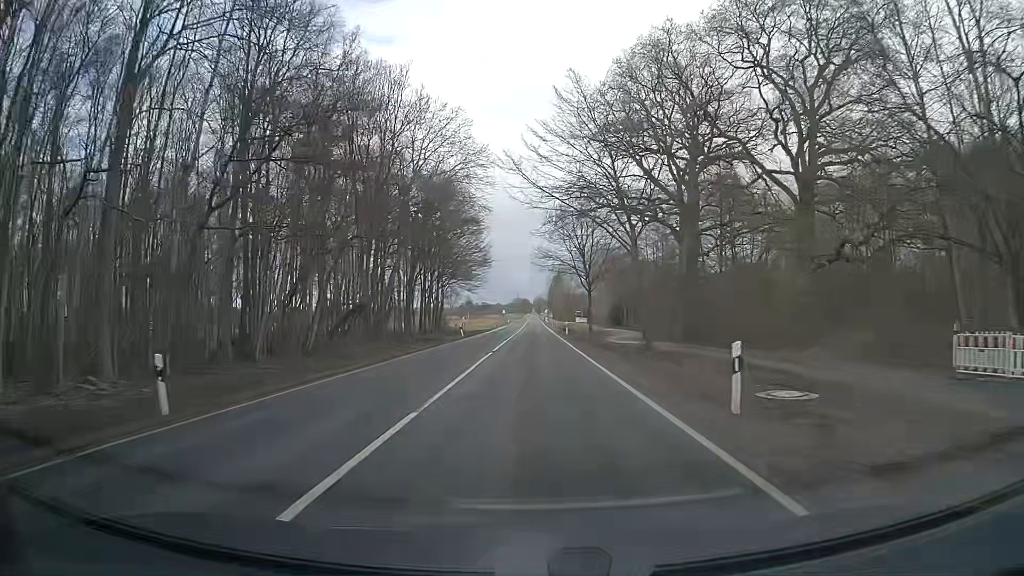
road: secondary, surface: asphalt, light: Day
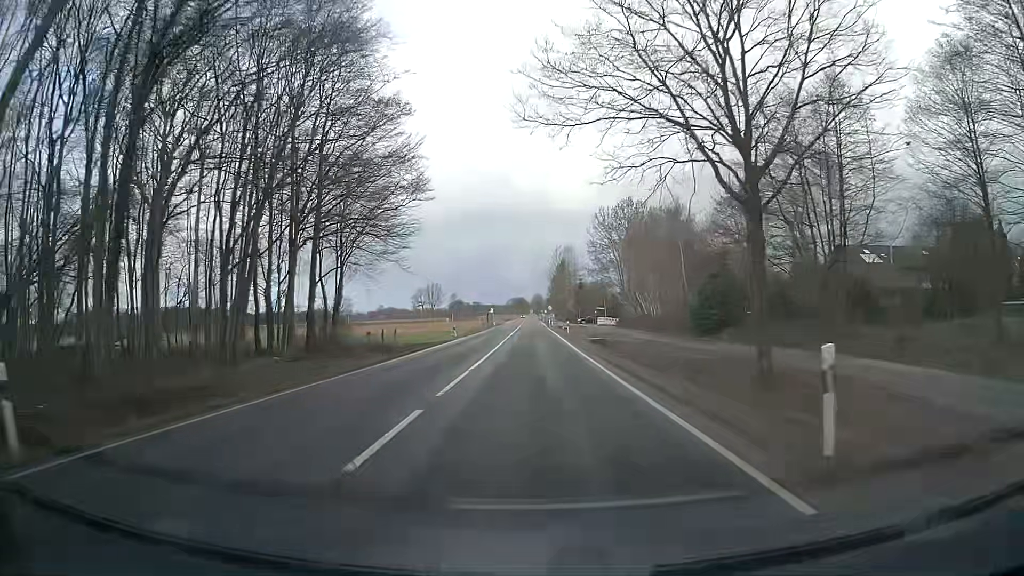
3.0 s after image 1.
(+0.1, +53.8) m; 0°
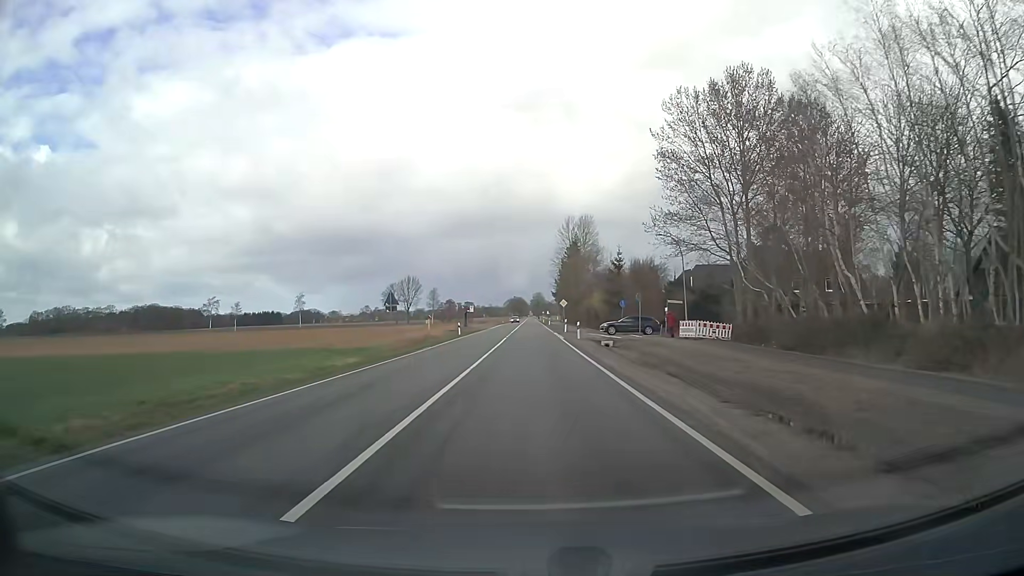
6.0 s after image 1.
(+0.2, +53.6) m; 0°
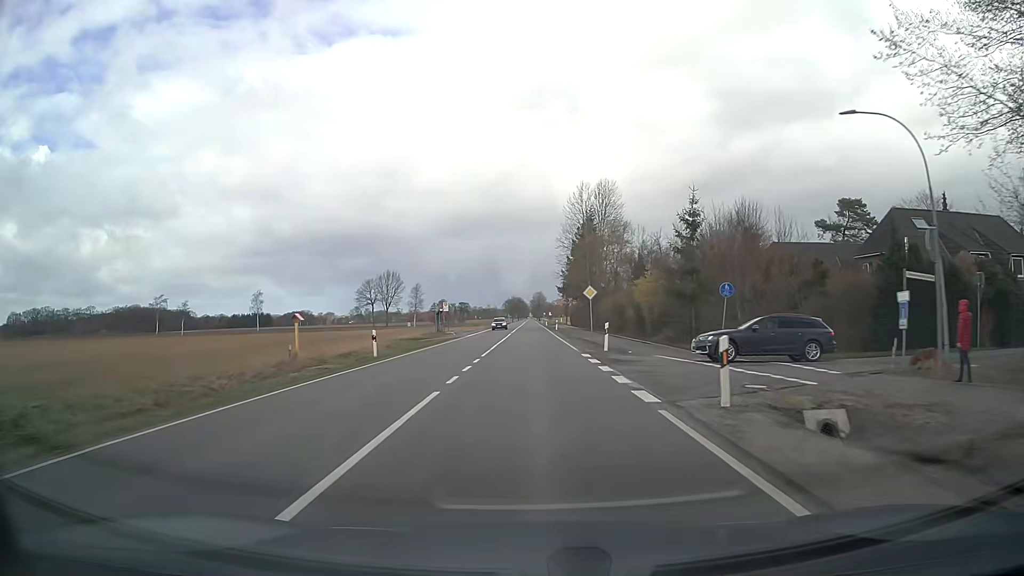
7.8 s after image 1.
(0.0, +32.2) m; 0°
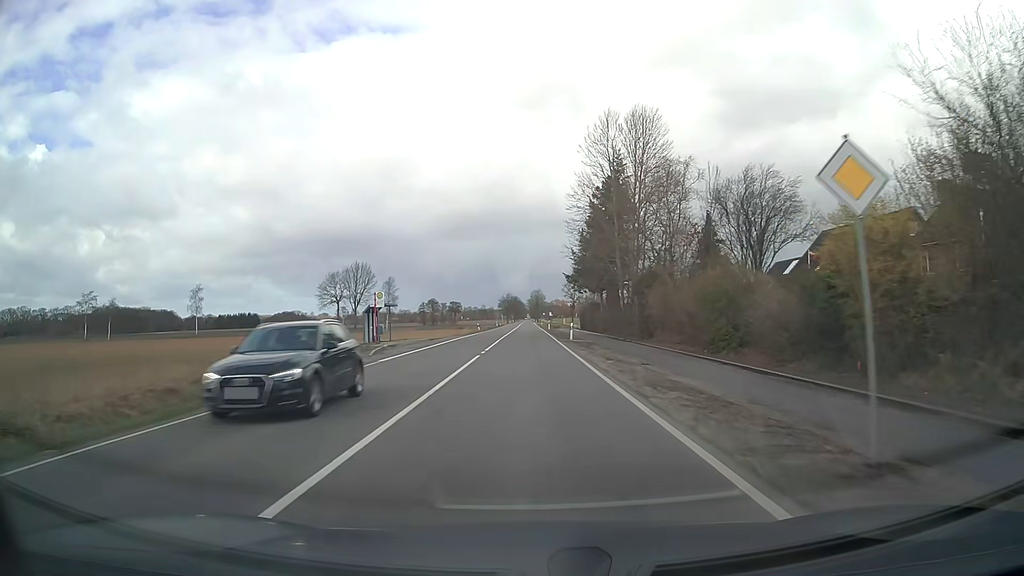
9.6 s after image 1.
(0.0, +32.1) m; 0°
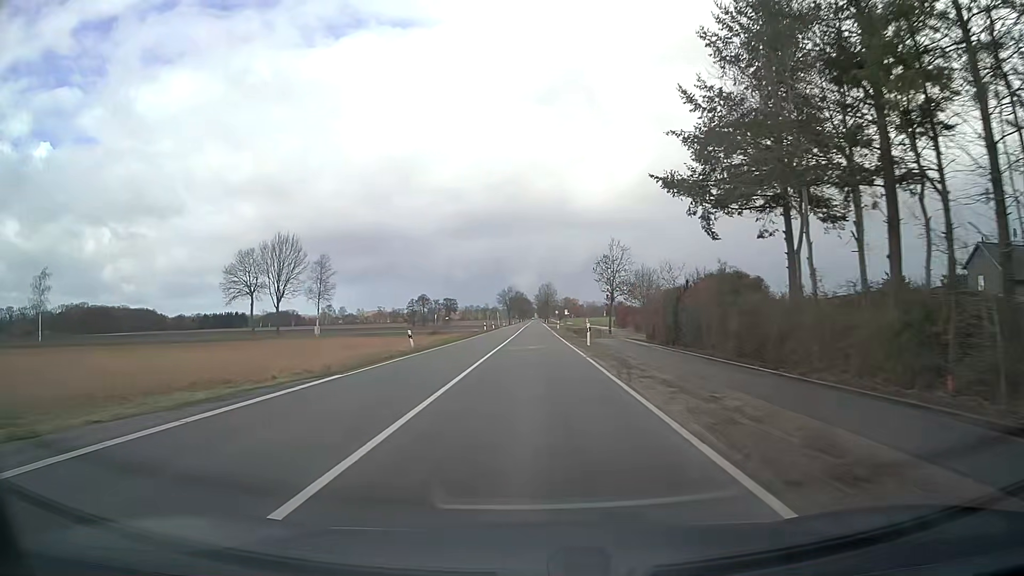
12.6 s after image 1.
(-0.3, +53.7) m; -1°
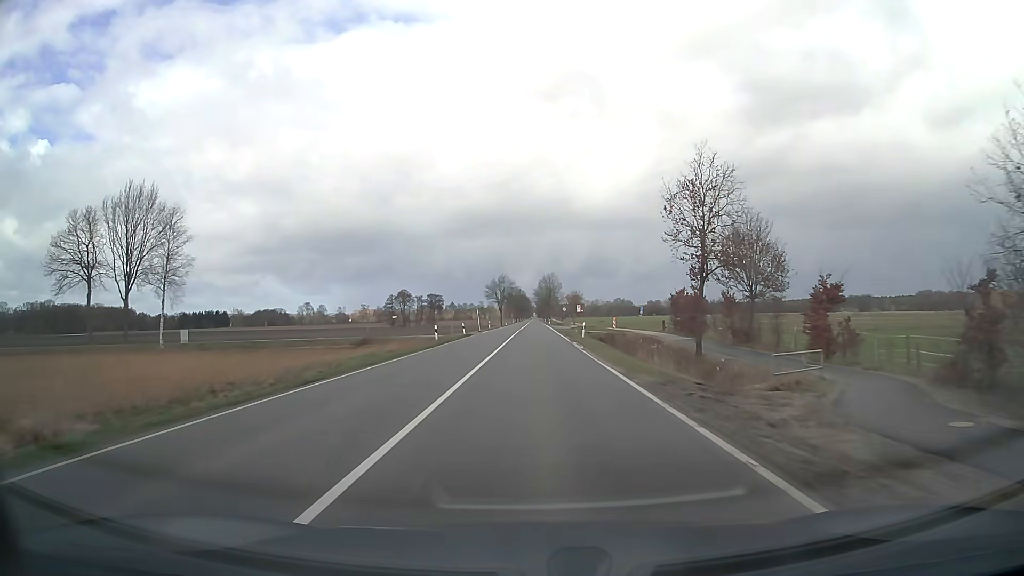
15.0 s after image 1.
(+0.2, +43.1) m; 0°
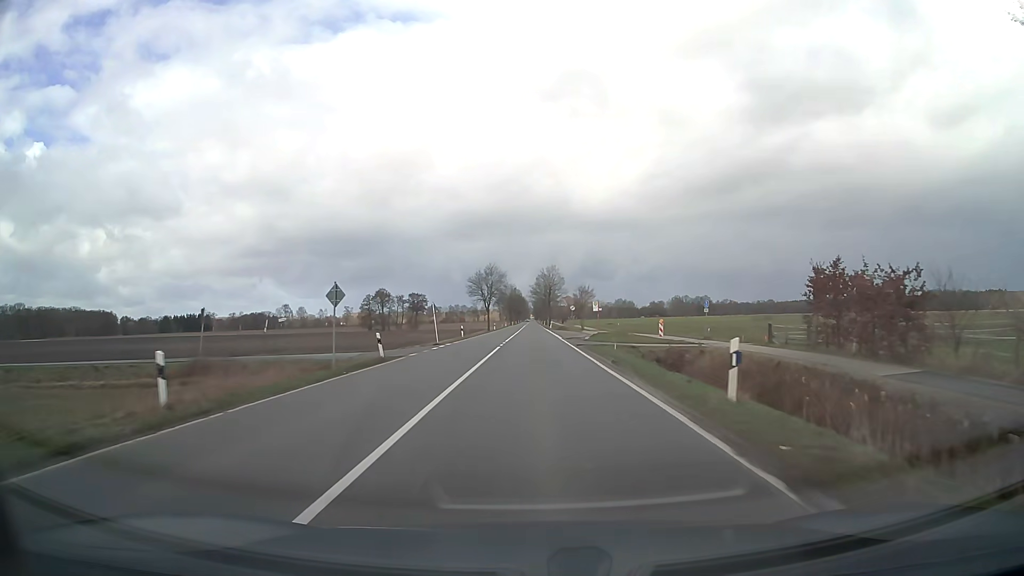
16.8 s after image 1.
(+0.1, +32.3) m; 0°
(0, +10) (0, +20) (0, +30) (0, +40) (0, +50) (0, +60) (0, +70) (0, +80) (0, +90) (0, +100) m
